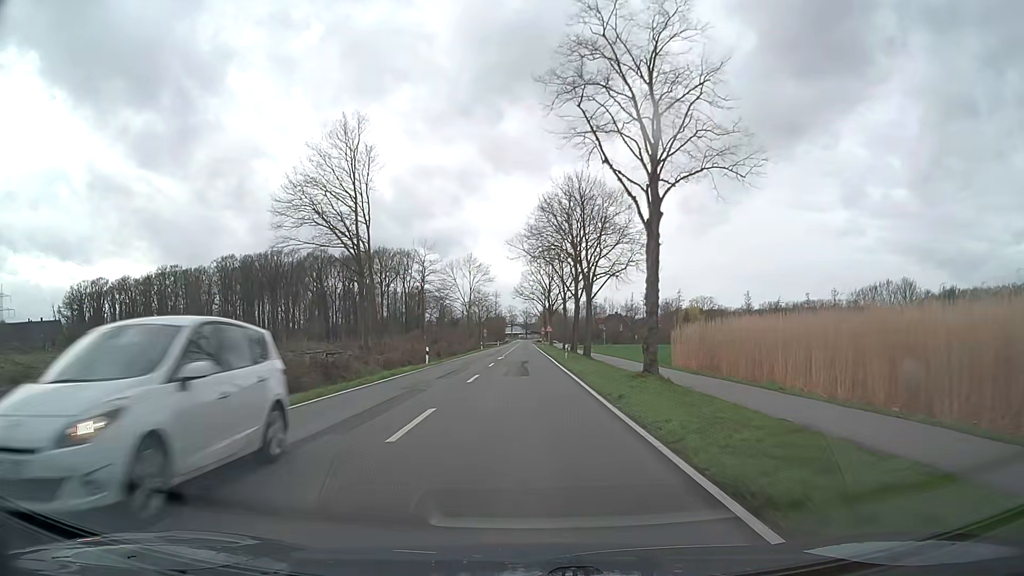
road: secondary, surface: asphalt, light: Day
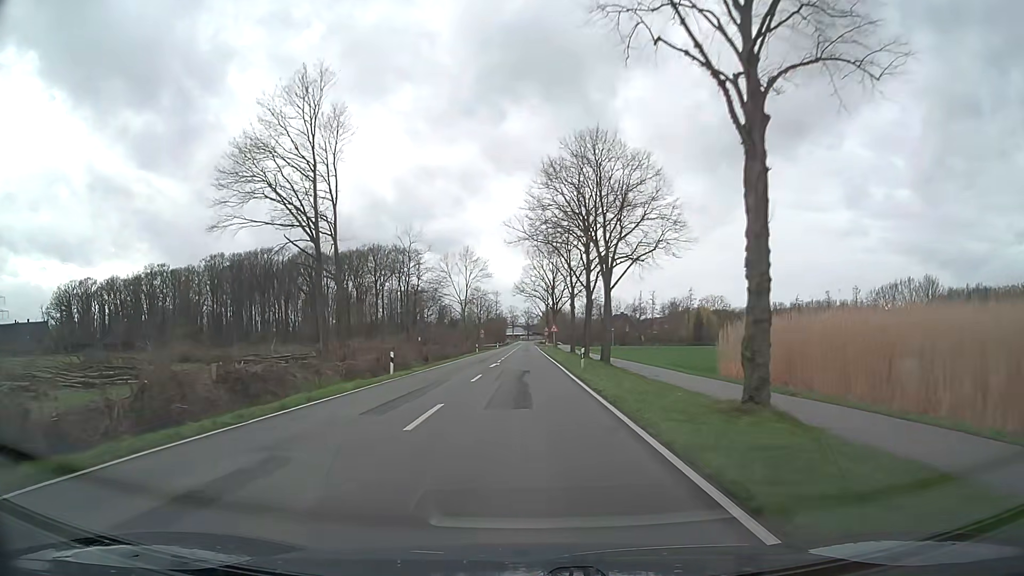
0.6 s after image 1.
(0.0, +10.8) m; 0°
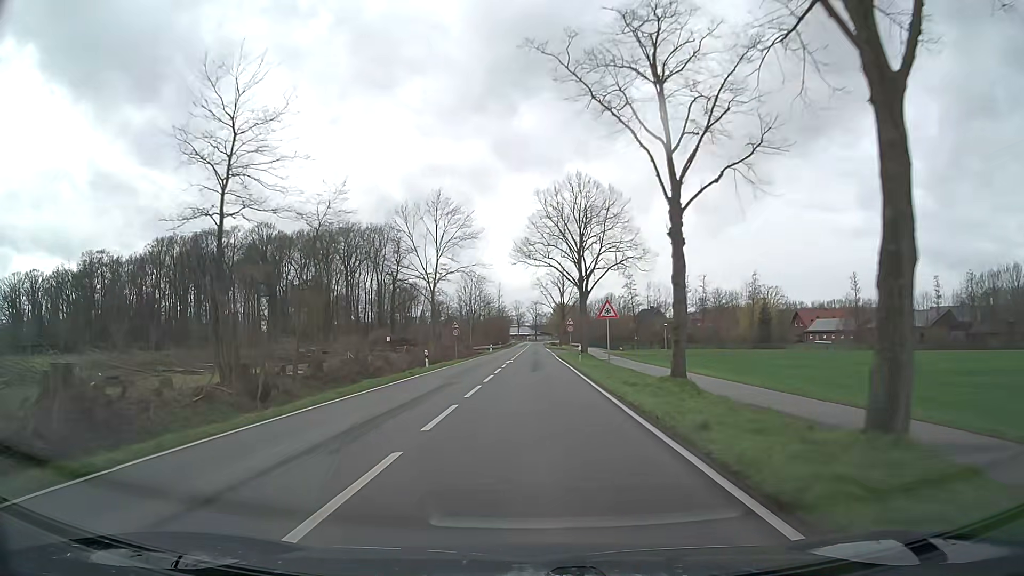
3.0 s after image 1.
(-0.2, +43.1) m; -1°
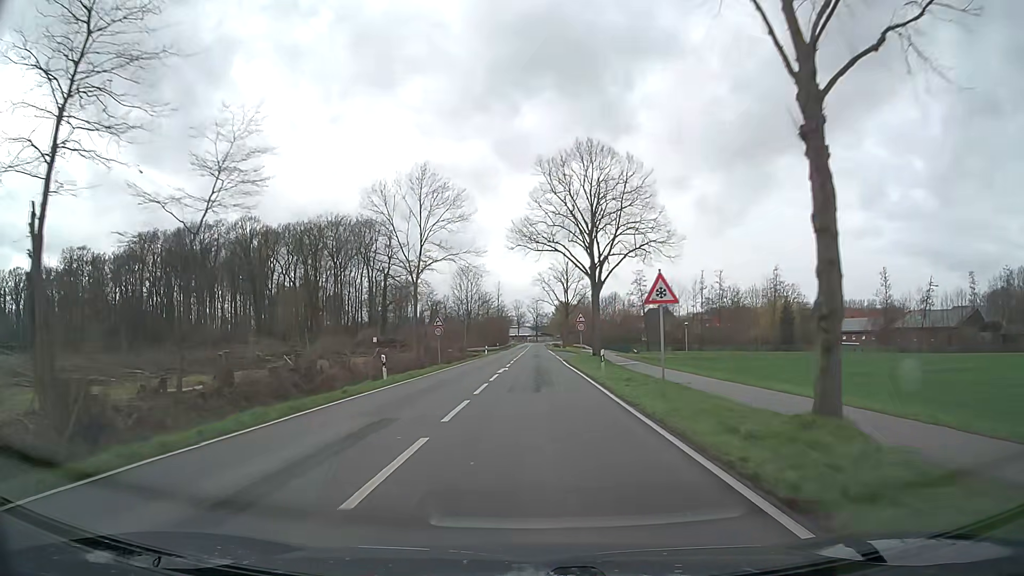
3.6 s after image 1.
(+0.1, +10.7) m; 0°
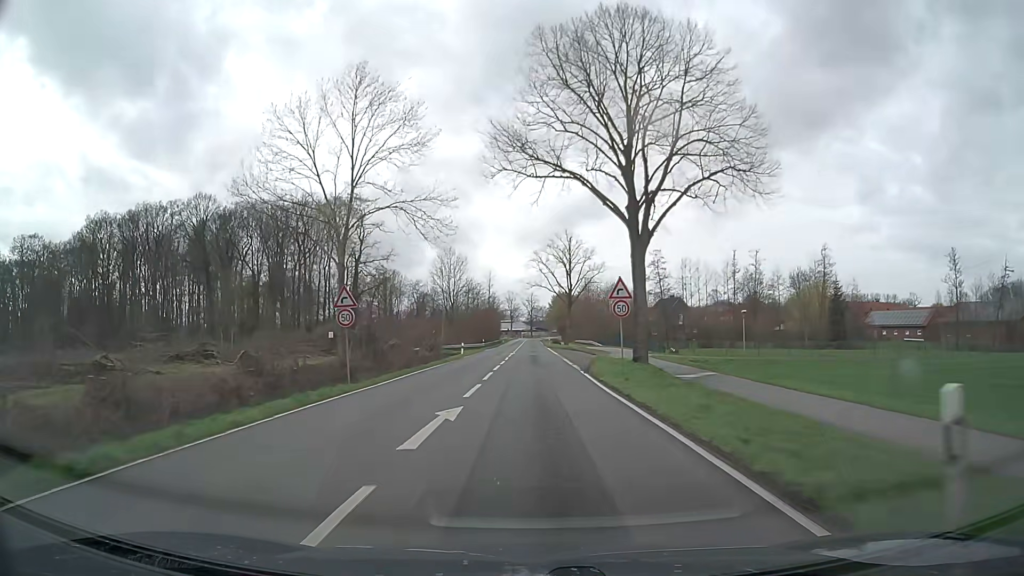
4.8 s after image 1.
(+0.1, +21.3) m; 0°
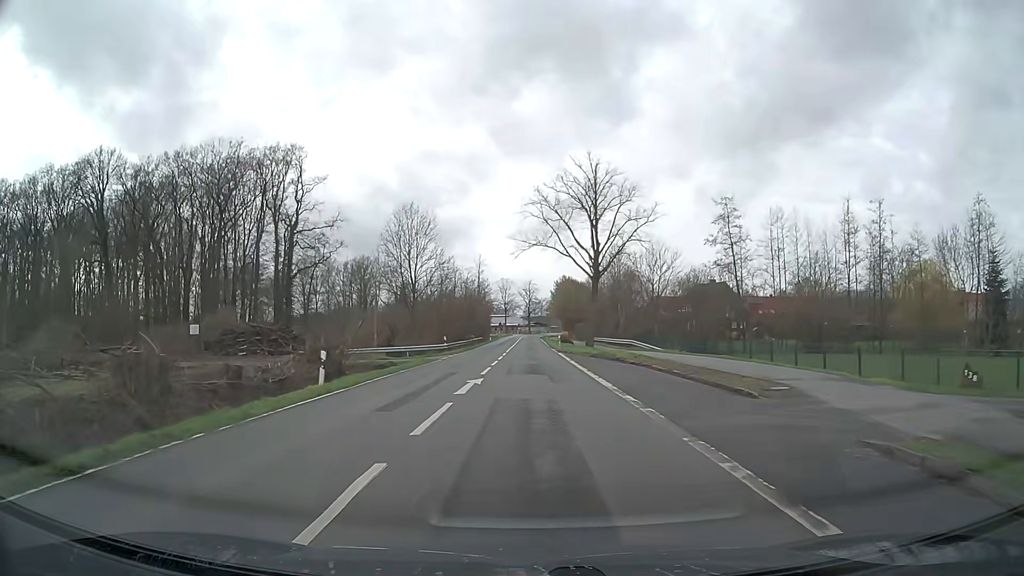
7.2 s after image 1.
(+0.2, +35.6) m; +1°
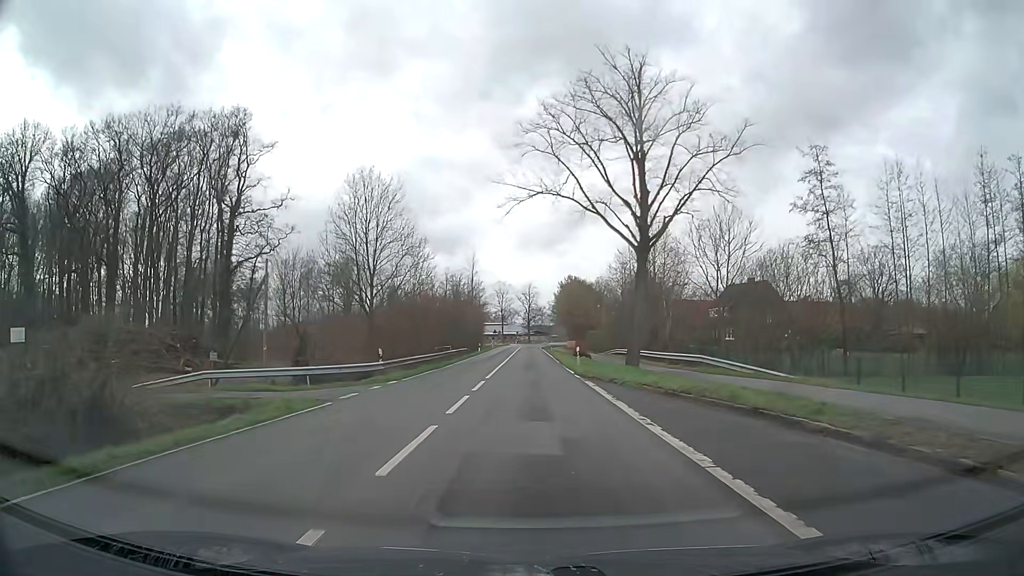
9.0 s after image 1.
(-0.1, +21.0) m; 0°
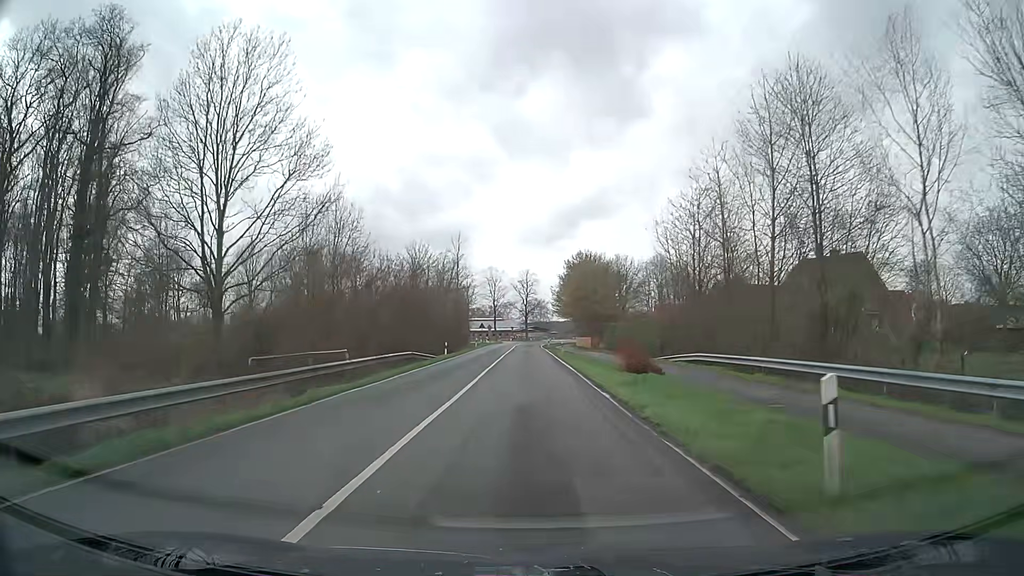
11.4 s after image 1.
(0.0, +29.0) m; 0°
